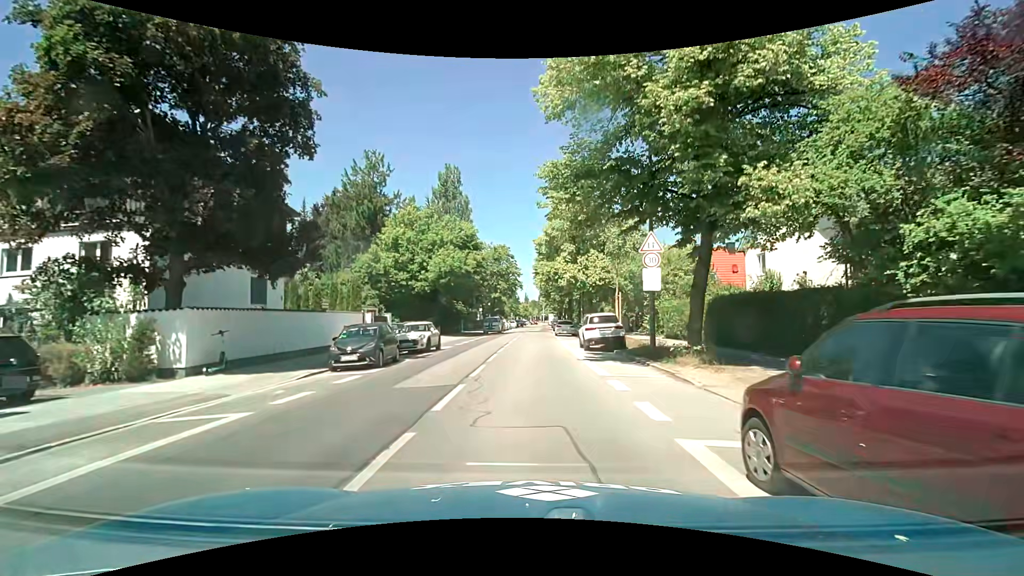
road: secondary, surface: asphalt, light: Day
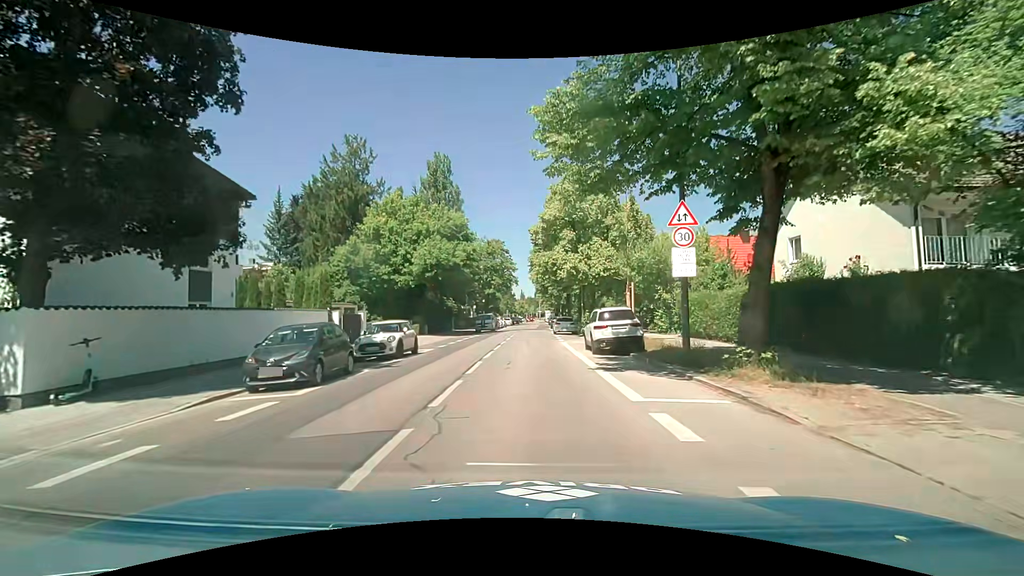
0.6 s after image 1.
(0.0, +4.3) m; +1°
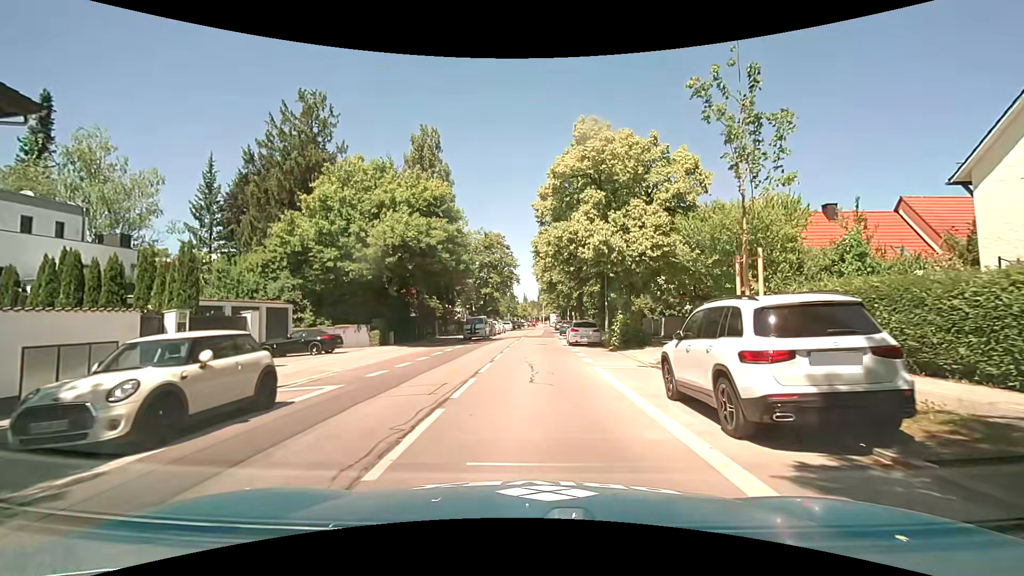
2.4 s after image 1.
(-0.1, +12.1) m; 0°
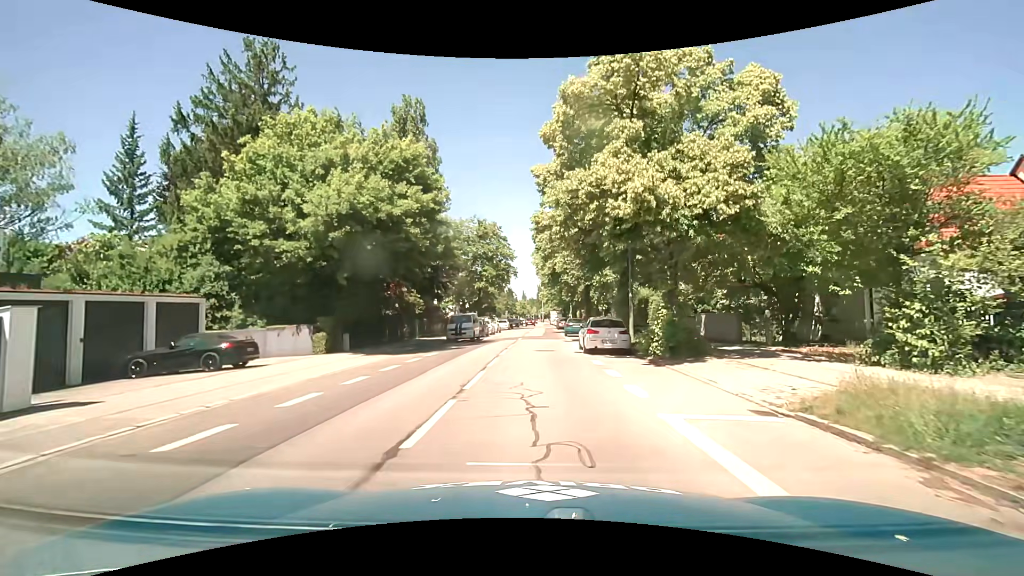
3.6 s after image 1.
(-0.1, +8.0) m; 0°
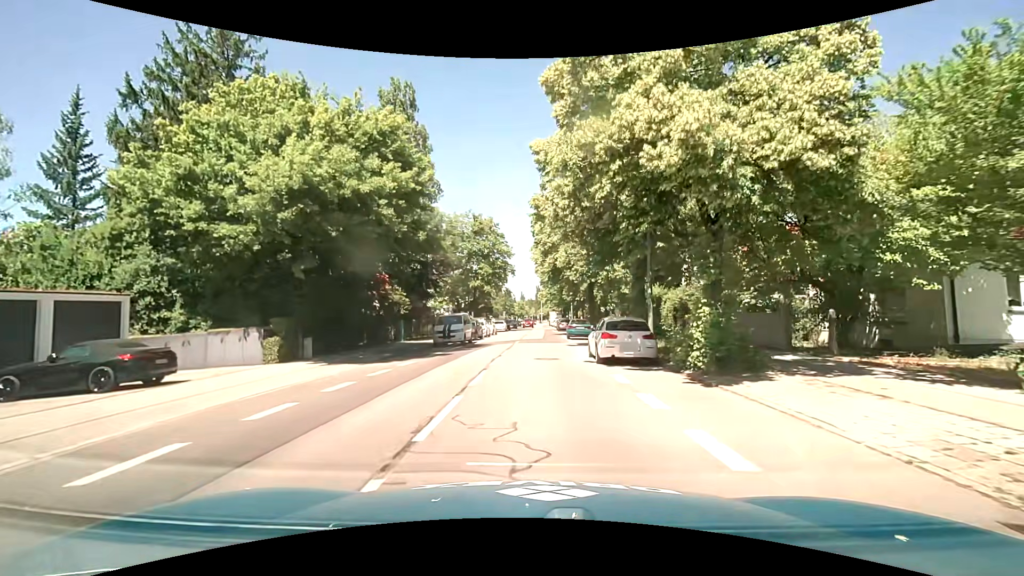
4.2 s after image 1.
(0.0, +4.1) m; 0°
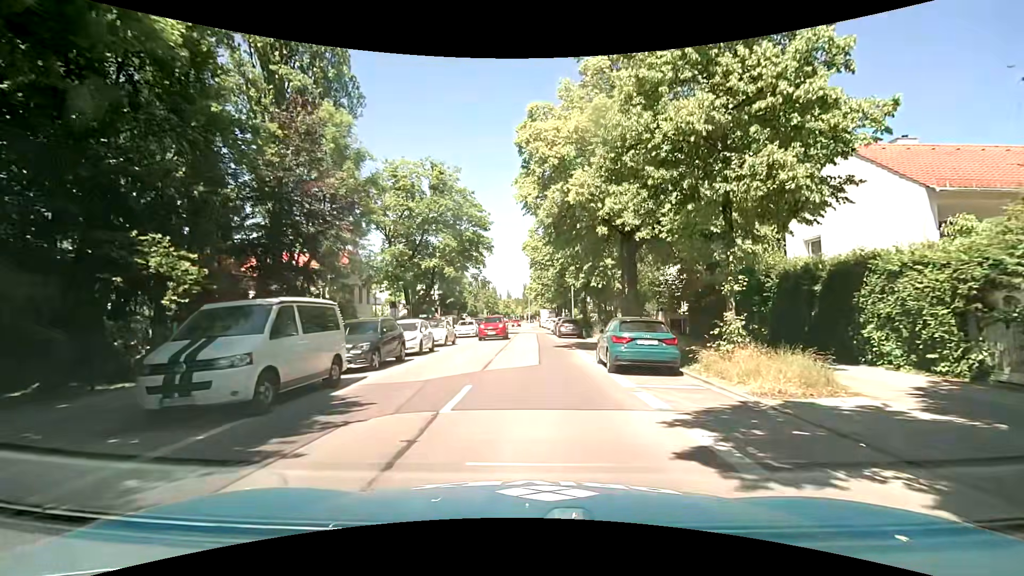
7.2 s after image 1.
(+0.3, +21.6) m; +1°
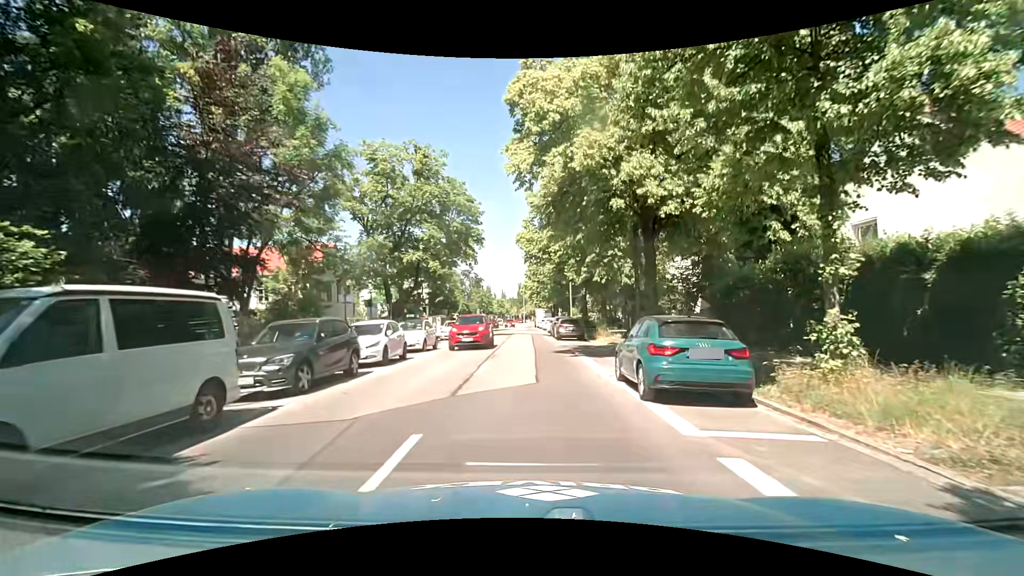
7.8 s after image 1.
(0.0, +4.3) m; +1°
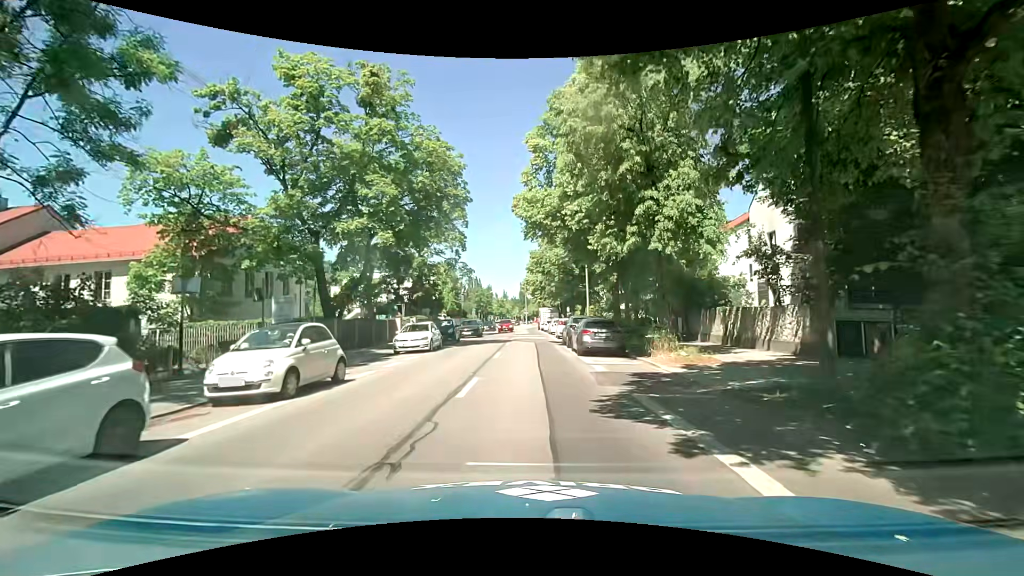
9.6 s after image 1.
(0.0, +13.0) m; 0°
(0, +10) (0, +20) (0, +30) (0, +40) (0, +50) (0, +60) (0, +70) (0, +80) (0, +90) (+1, +100) m
